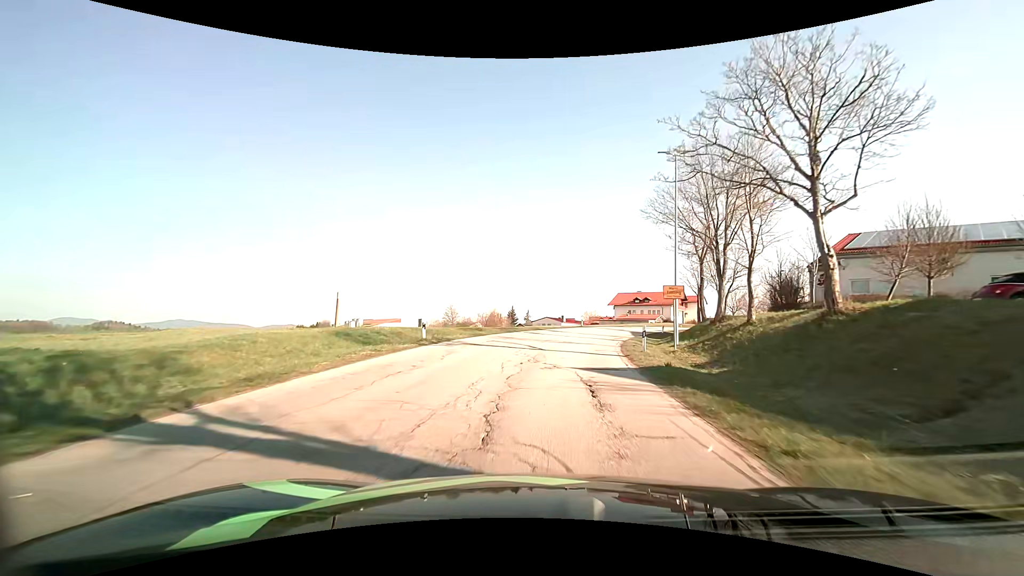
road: tertiary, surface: asphalt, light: Day
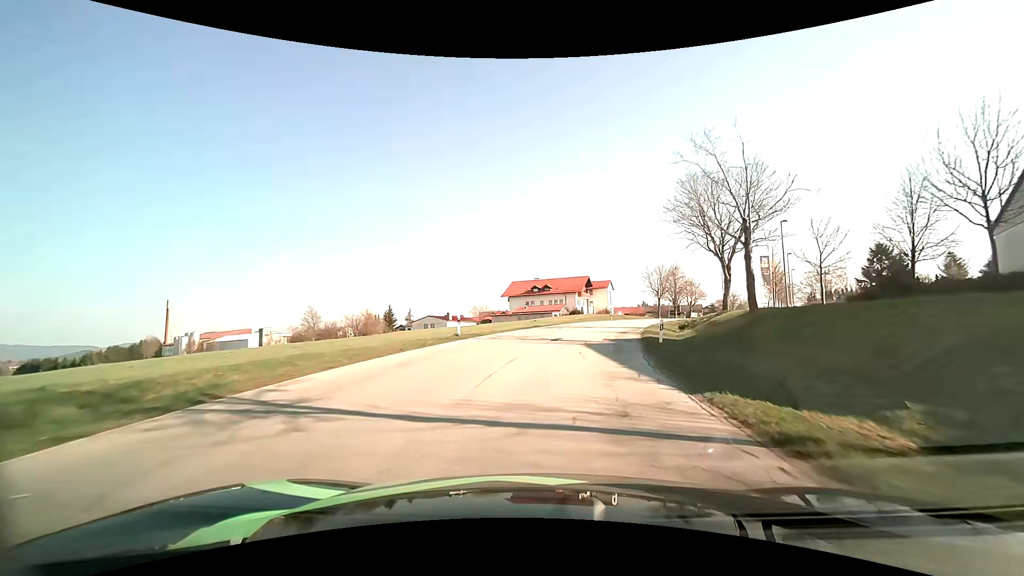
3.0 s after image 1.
(+3.2, +33.7) m; +13°
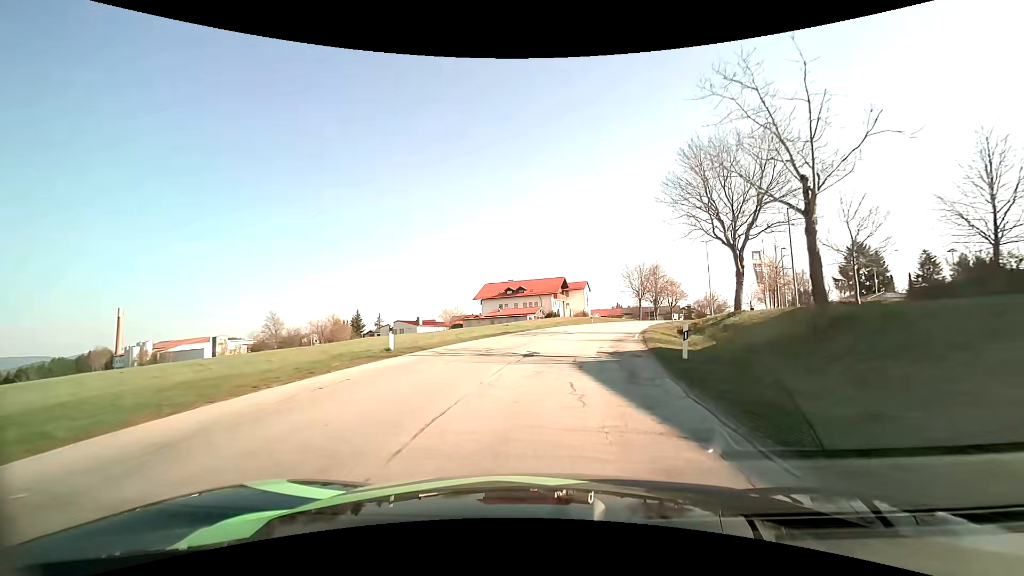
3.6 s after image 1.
(+0.1, +6.9) m; +2°
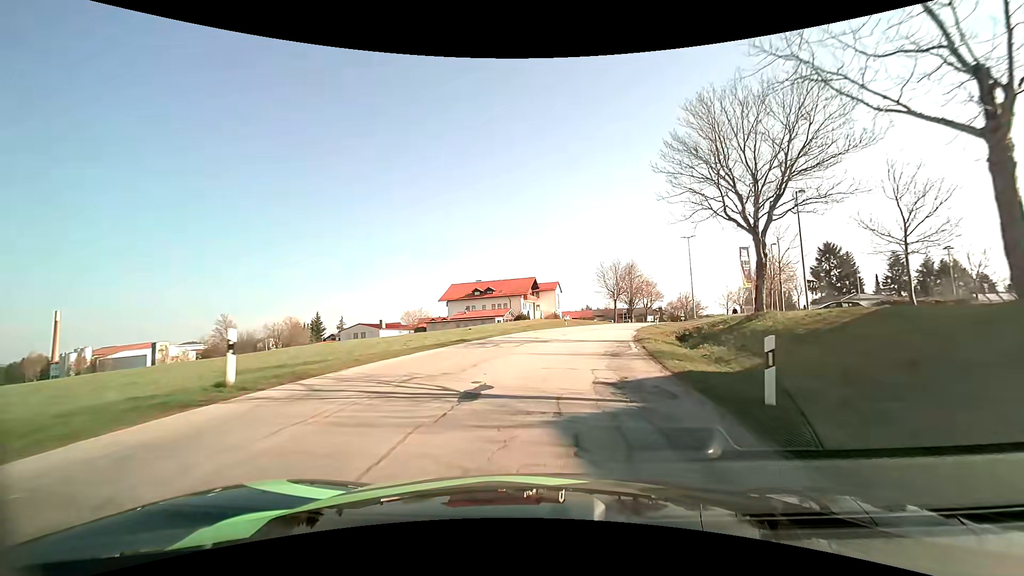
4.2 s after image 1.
(+0.2, +6.8) m; +3°
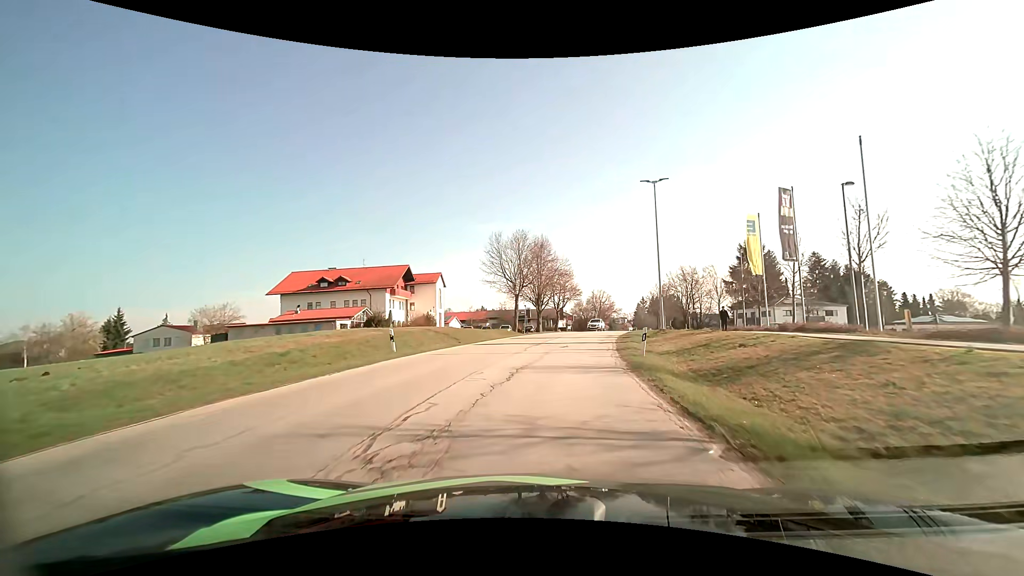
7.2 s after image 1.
(+3.7, +31.7) m; +12°
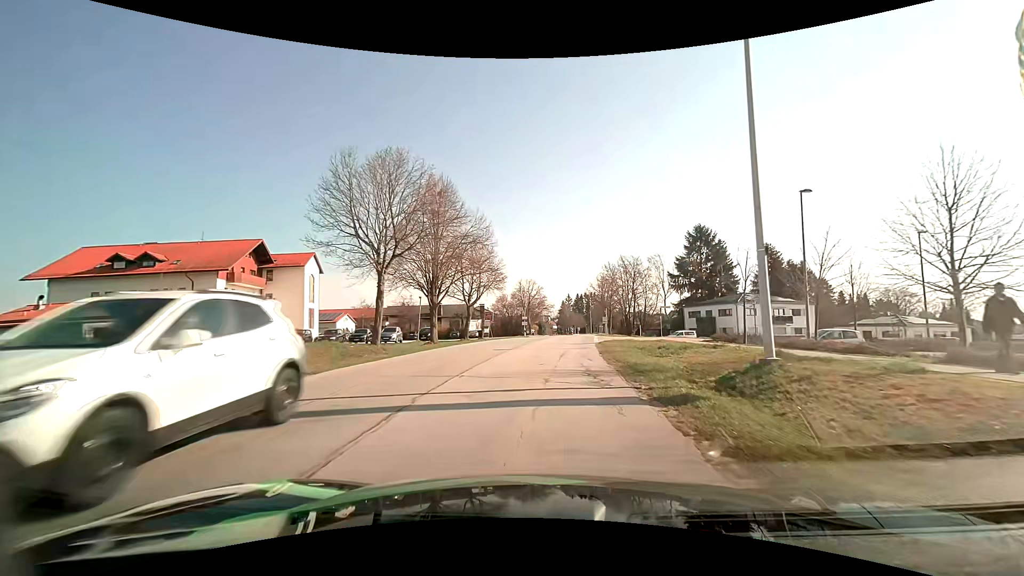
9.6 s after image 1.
(+1.9, +24.6) m; +9°
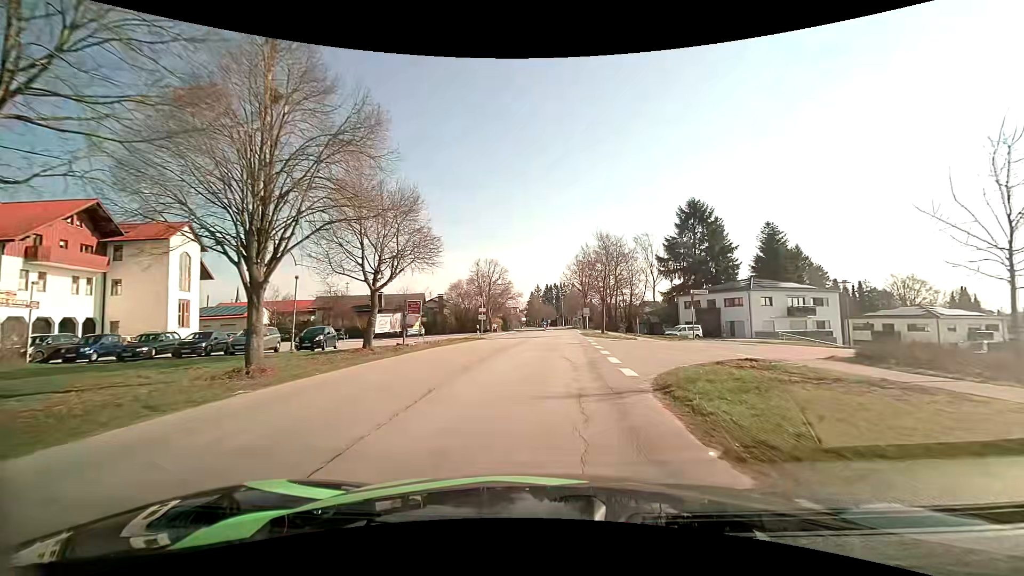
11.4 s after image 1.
(+0.7, +18.5) m; +4°
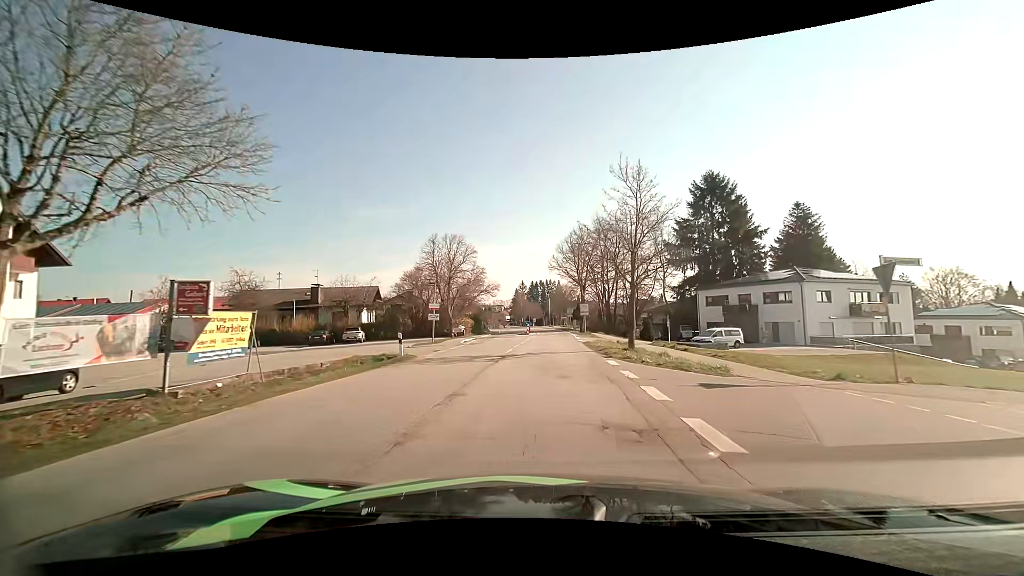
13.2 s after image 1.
(+0.4, +17.6) m; +2°
